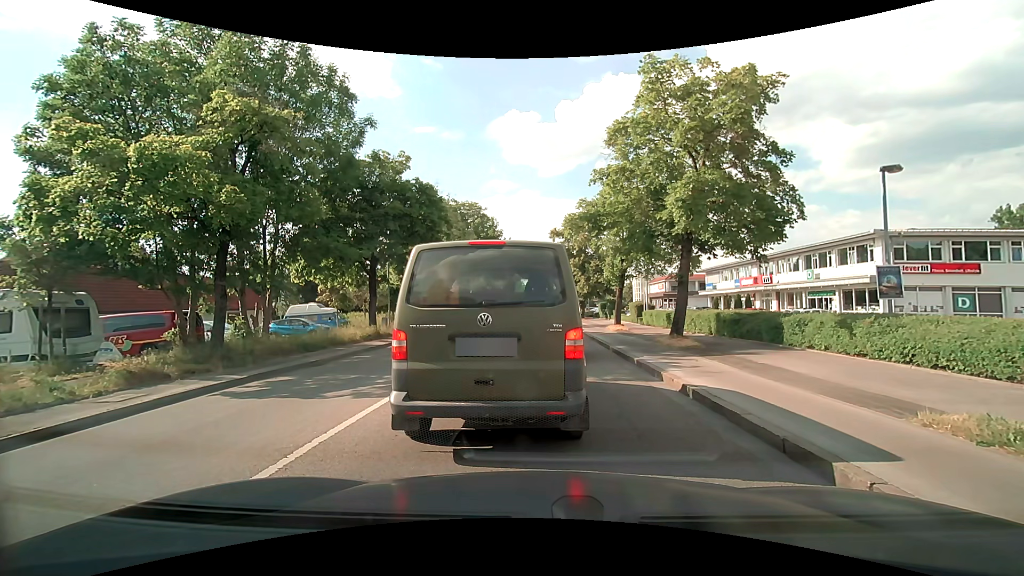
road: secondary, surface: asphalt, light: Day
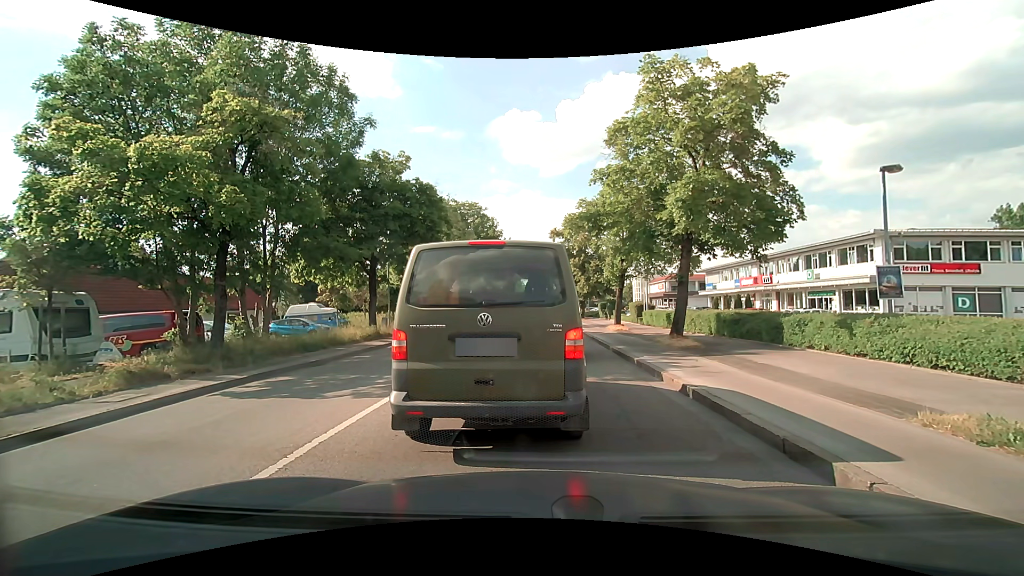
(0.0, 0.0) m; 0°
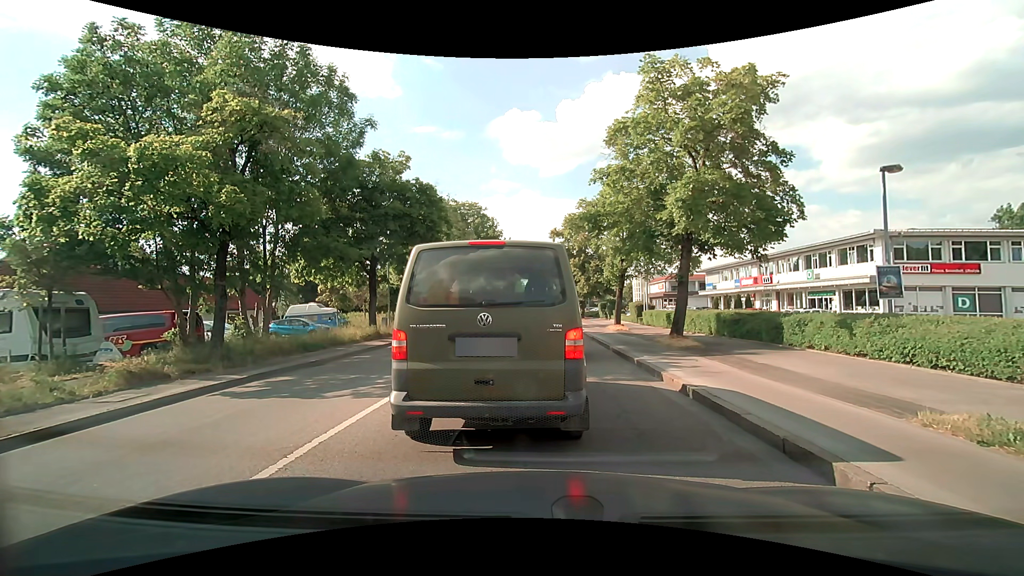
(0.0, 0.0) m; 0°
(0, +10) (0, +20) (0, +30) (0, +40) (0, +50) (0, +60) (0, +70) (0, +80) (0, +90) (0, +100) m
